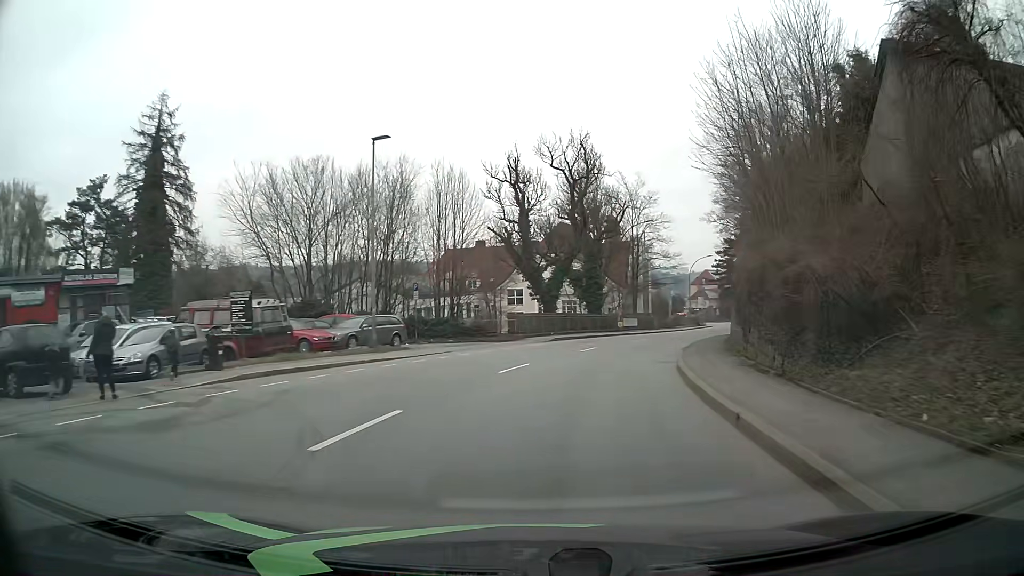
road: tertiary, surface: asphalt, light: Day
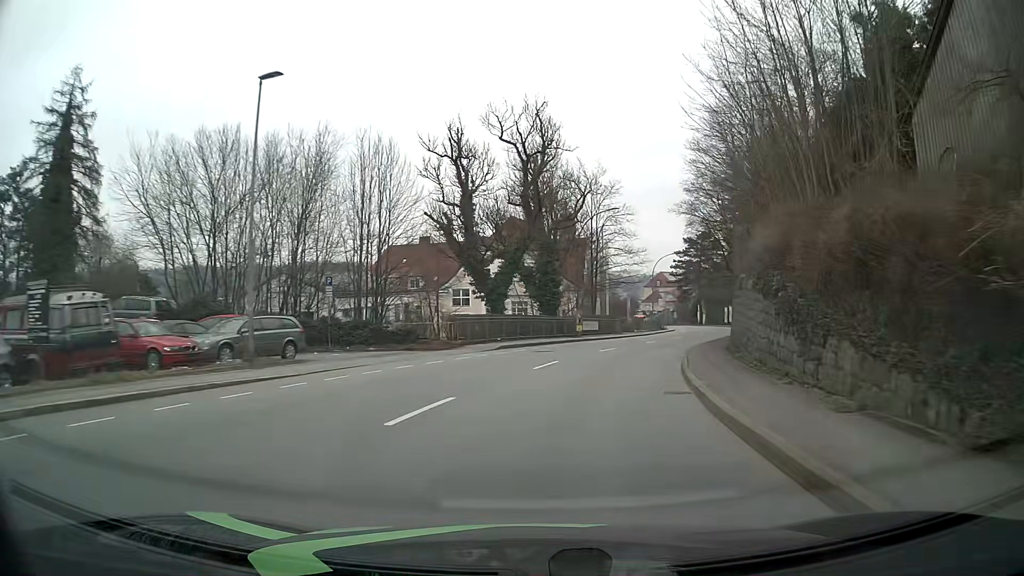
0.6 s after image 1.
(+0.3, +7.6) m; +4°
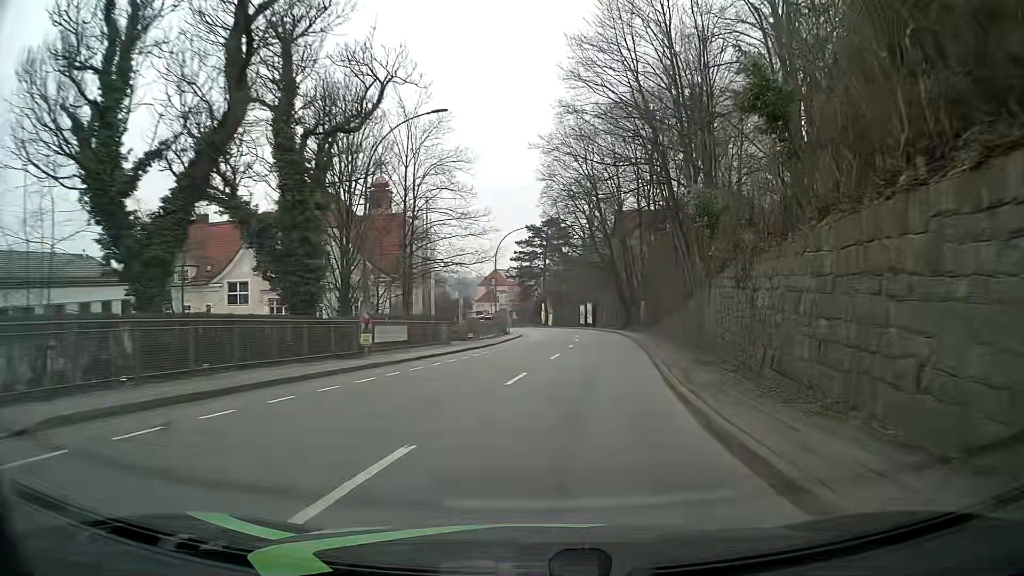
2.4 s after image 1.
(+2.8, +22.6) m; +14°
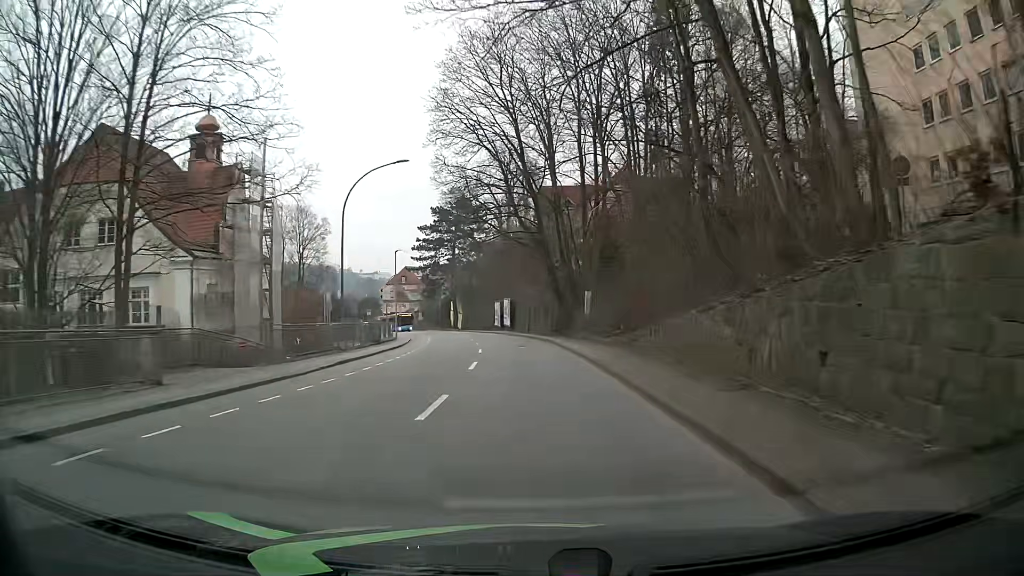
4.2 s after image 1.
(+1.8, +22.8) m; +7°
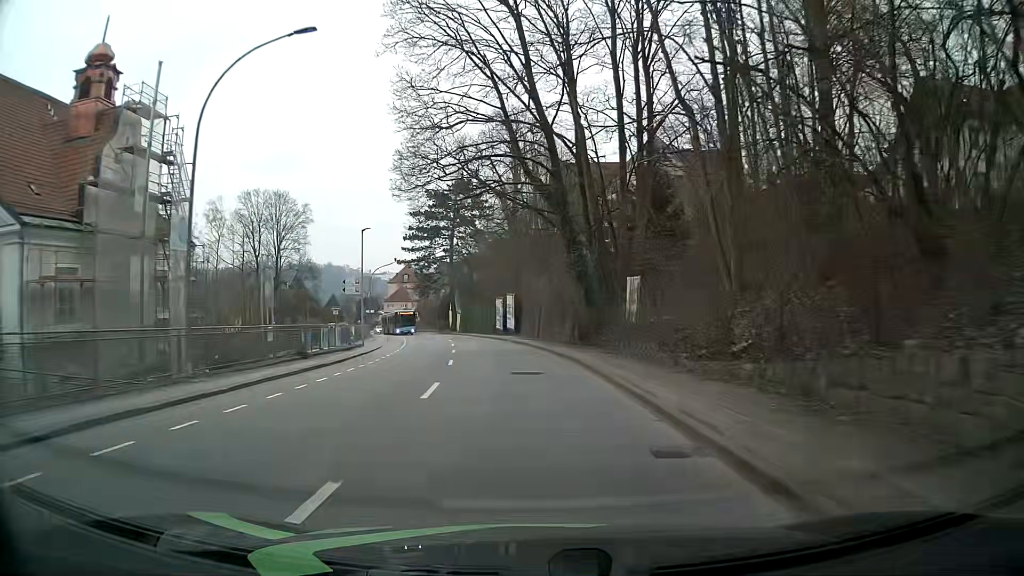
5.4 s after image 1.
(-0.2, +15.4) m; -1°
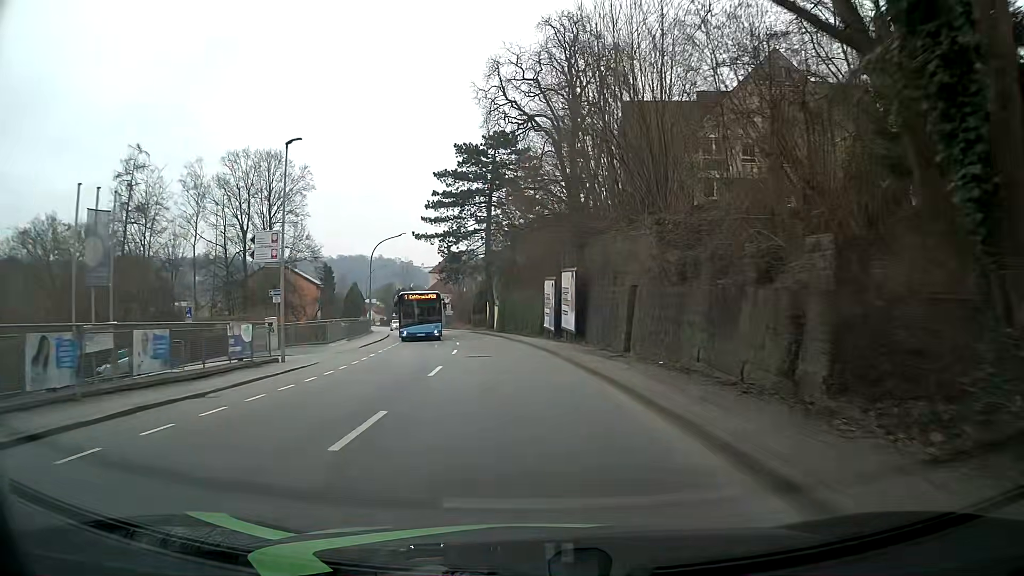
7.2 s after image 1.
(-0.9, +22.9) m; -5°
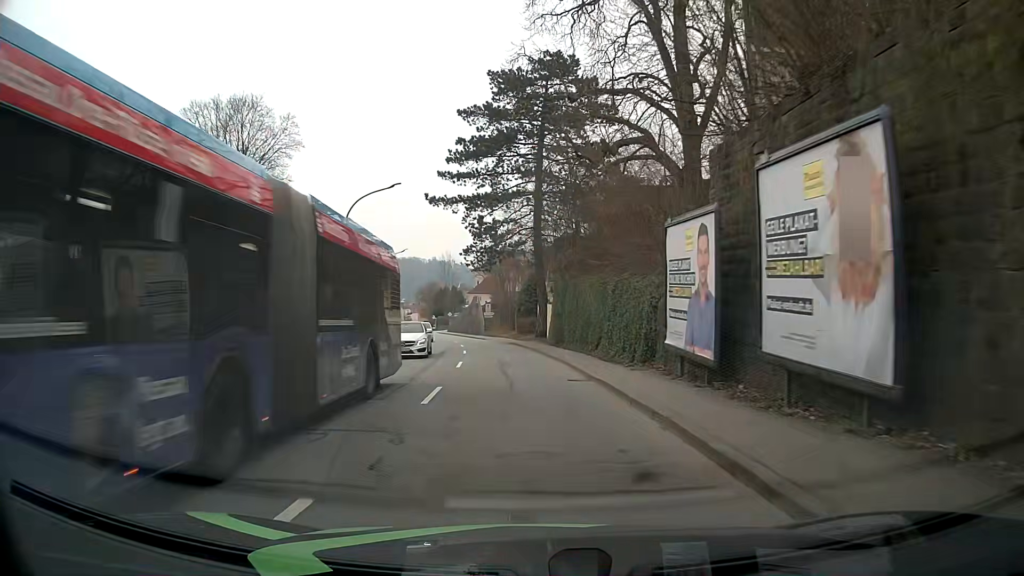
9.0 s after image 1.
(-0.6, +23.0) m; -3°
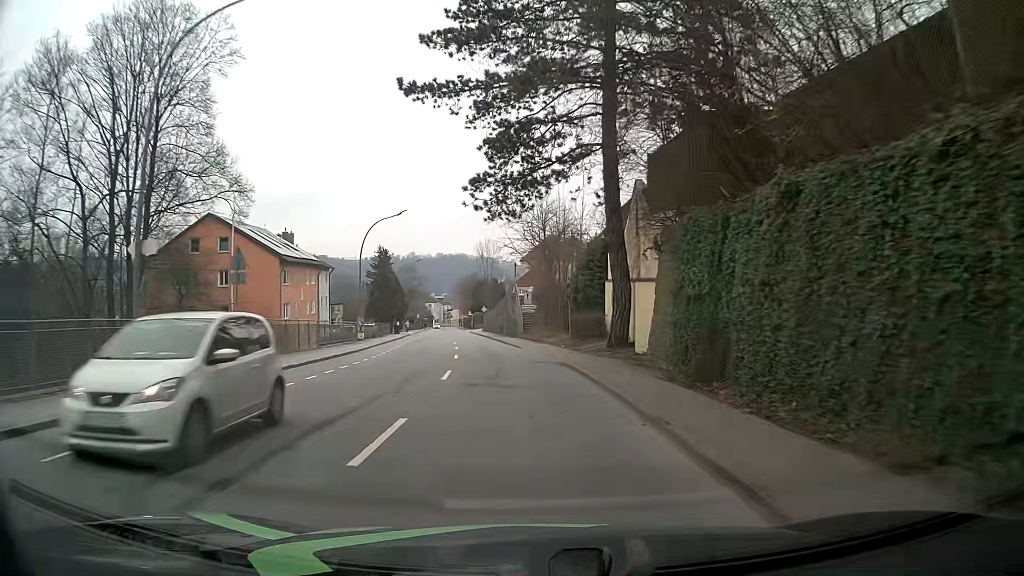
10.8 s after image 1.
(-1.0, +22.9) m; -5°
(0, +10) (-1, +20) (-2, +30) (-3, +40) (-4, +50) (-5, +60) (-6, +70) (-8, +80) (-9, +89) (-11, +99) m
